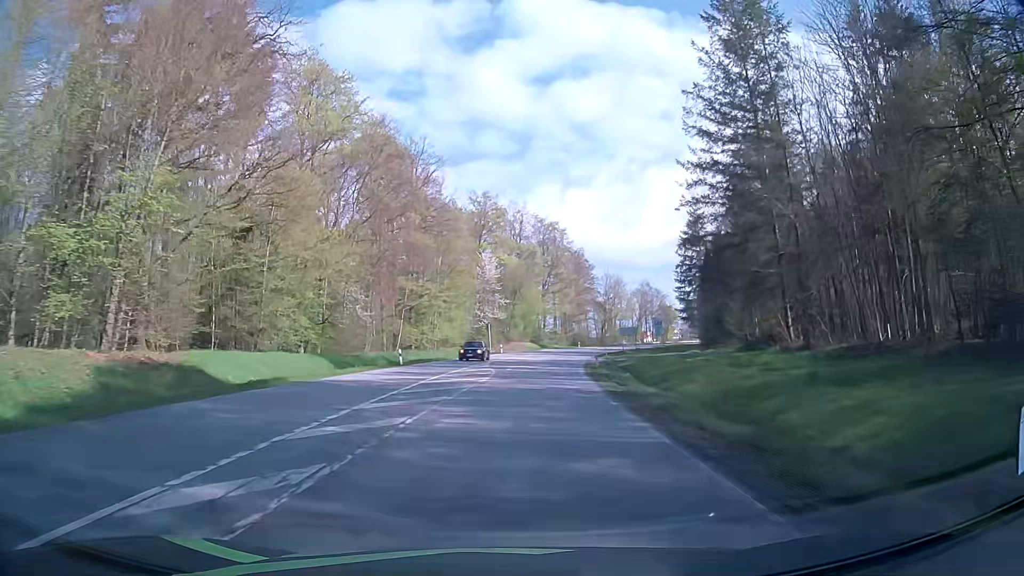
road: secondary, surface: asphalt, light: Day
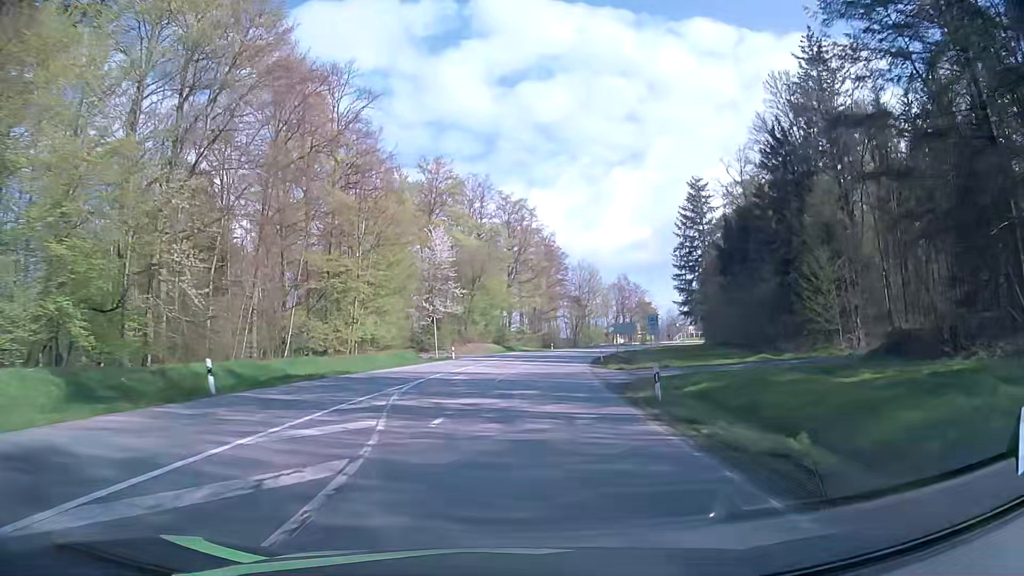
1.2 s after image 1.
(+0.6, +23.4) m; +3°
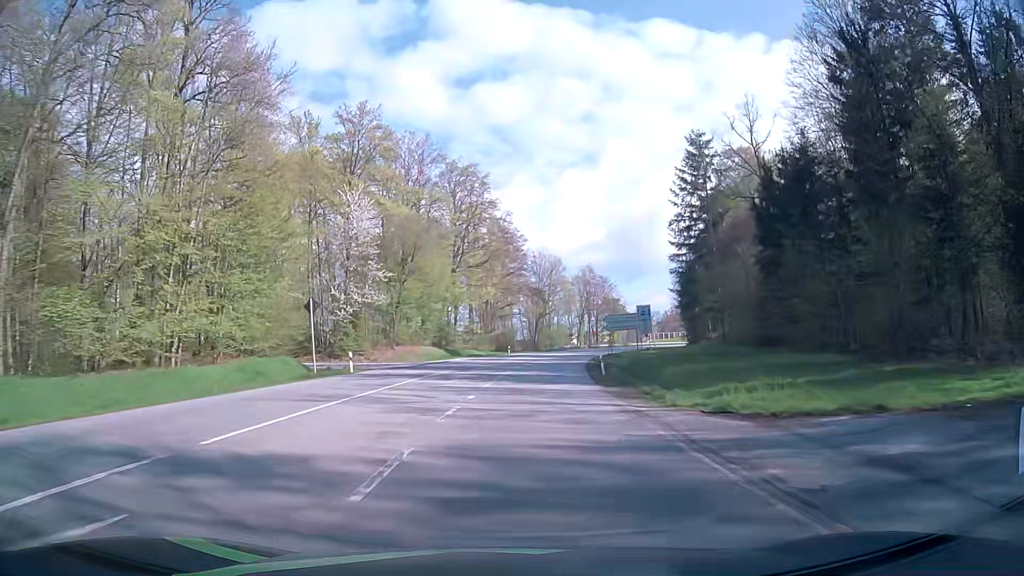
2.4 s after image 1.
(+0.9, +23.3) m; +5°
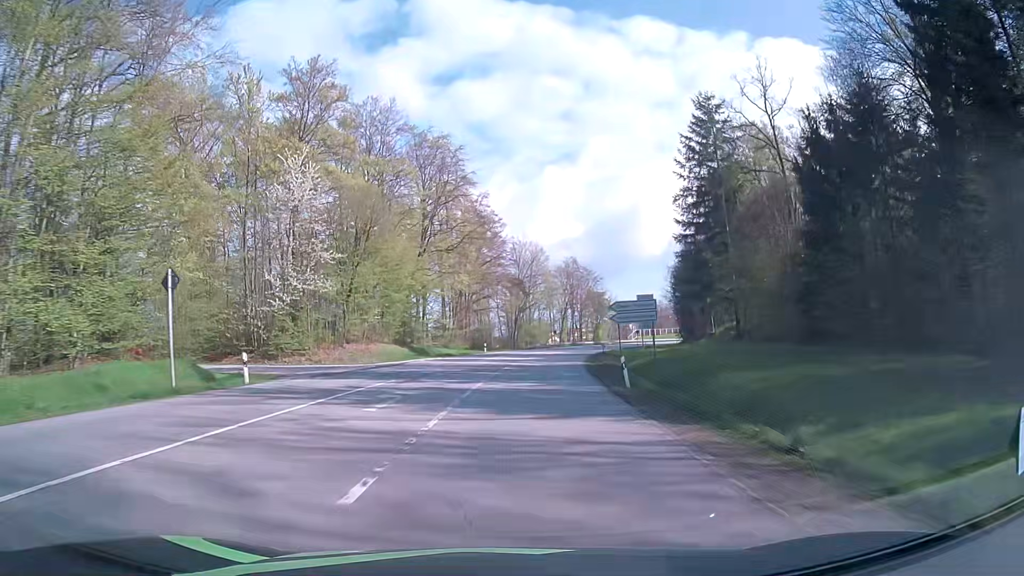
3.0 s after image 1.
(+0.1, +11.6) m; +1°
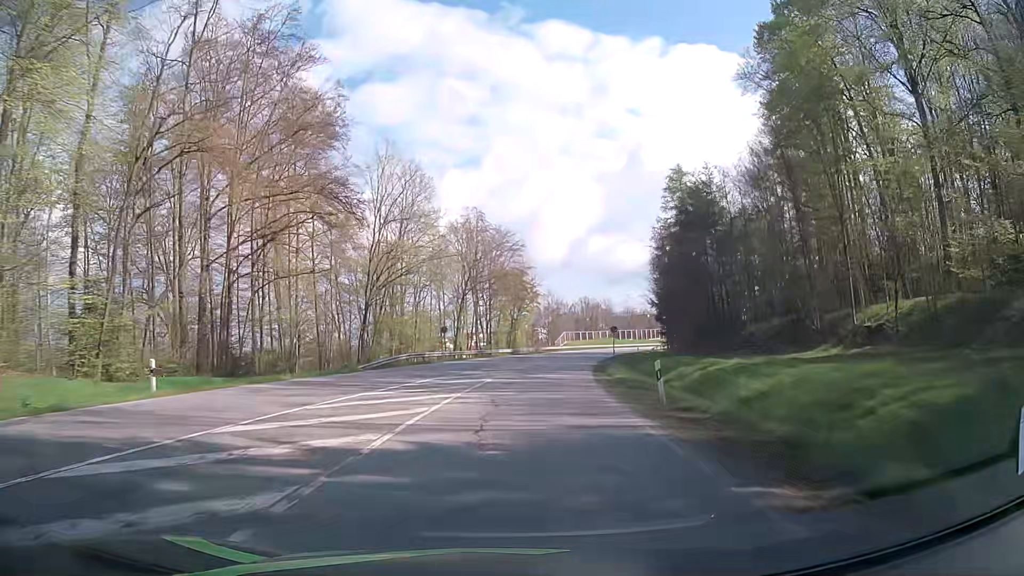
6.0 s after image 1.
(+4.8, +58.1) m; +9°
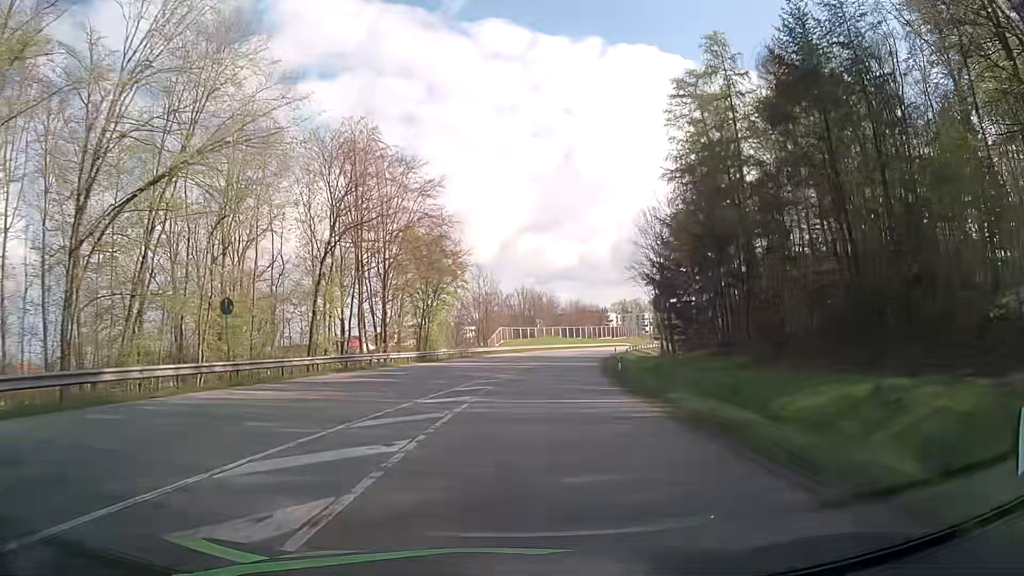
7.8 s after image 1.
(+1.9, +34.9) m; +6°
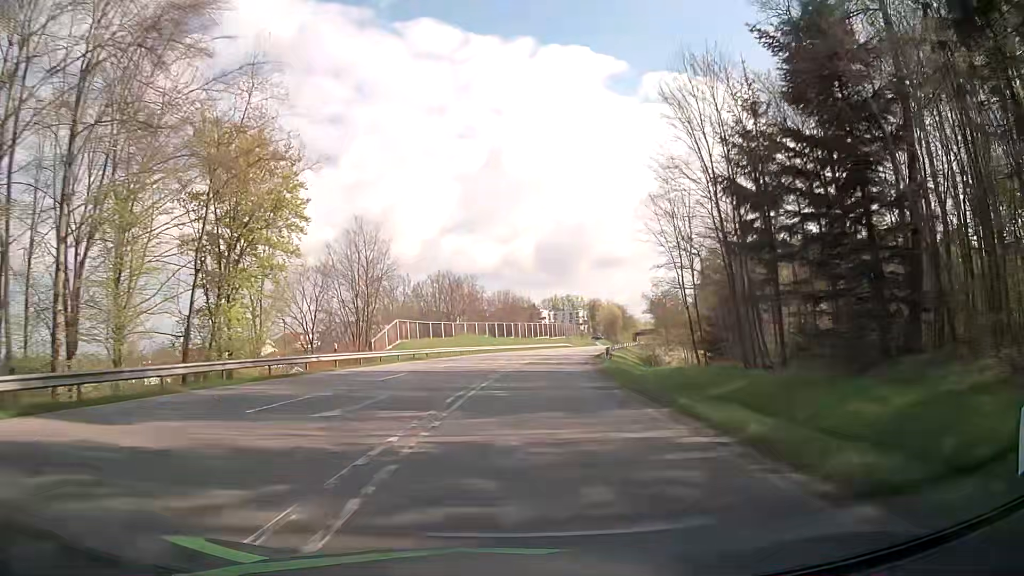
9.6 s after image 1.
(+1.8, +35.3) m; +6°
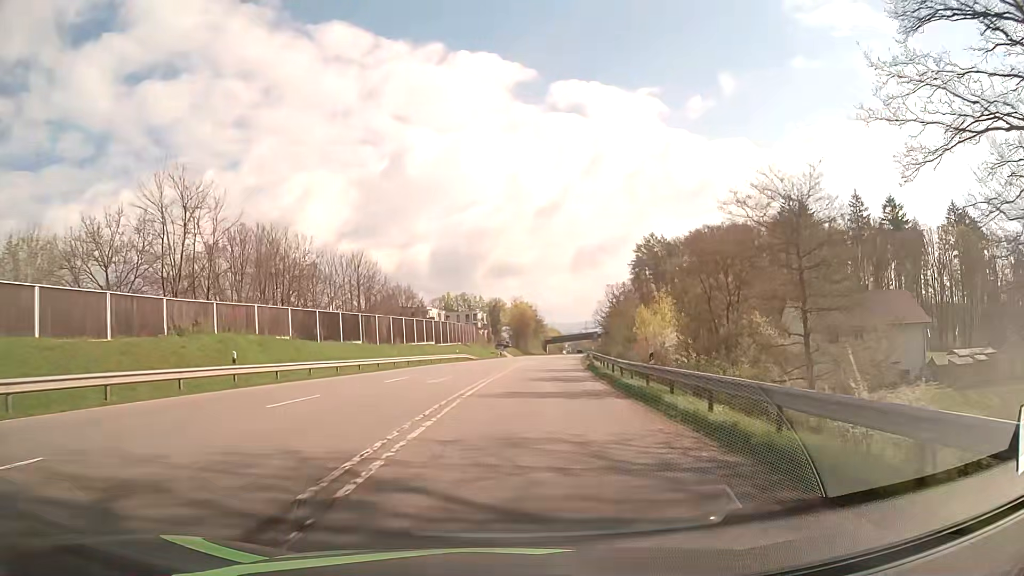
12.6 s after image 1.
(+4.6, +56.7) m; +9°
(0, +10) (+1, +20) (+1, +30) (+2, +40) (+3, +50) (+4, +60) (+5, +70) (+7, +80) (+8, +90) (+9, +100) m
